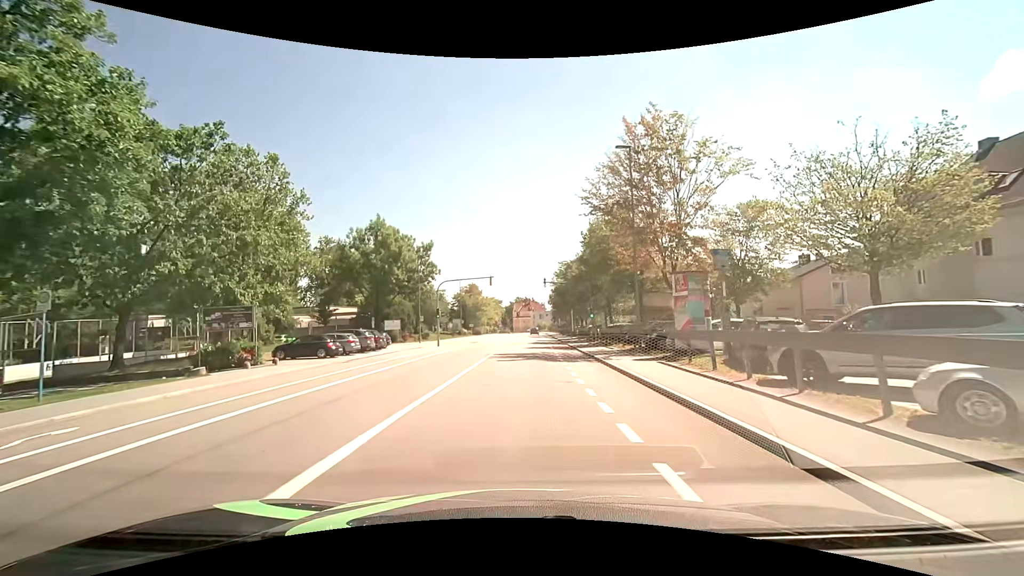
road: tertiary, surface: asphalt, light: Day
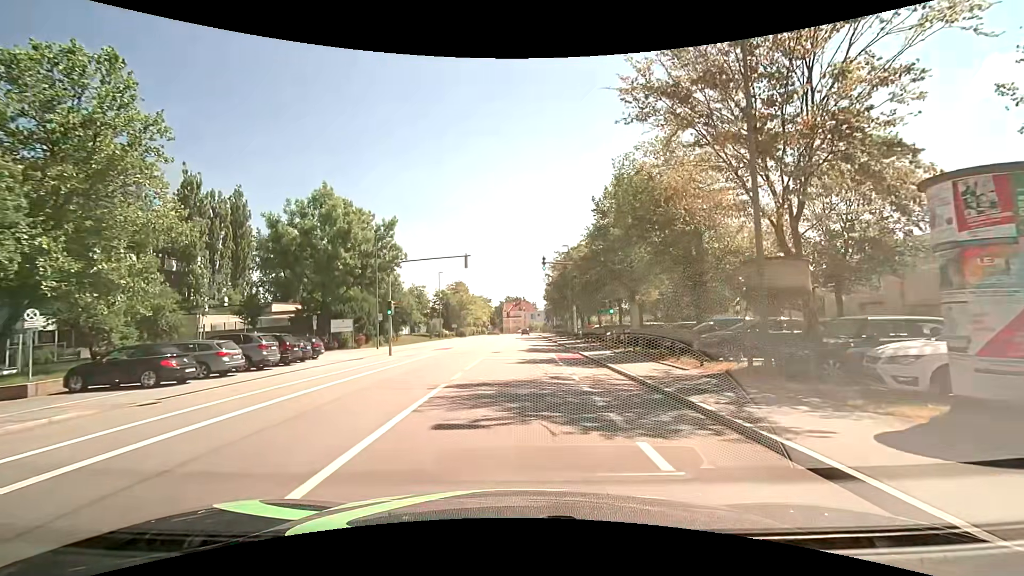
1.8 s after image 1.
(+0.2, +13.4) m; +1°
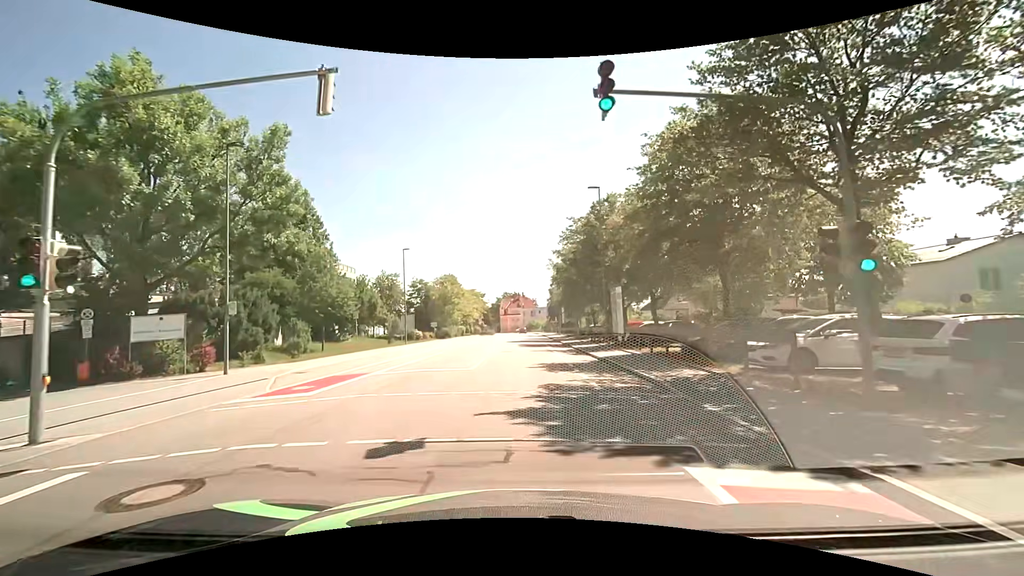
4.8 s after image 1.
(+0.1, +22.3) m; +1°
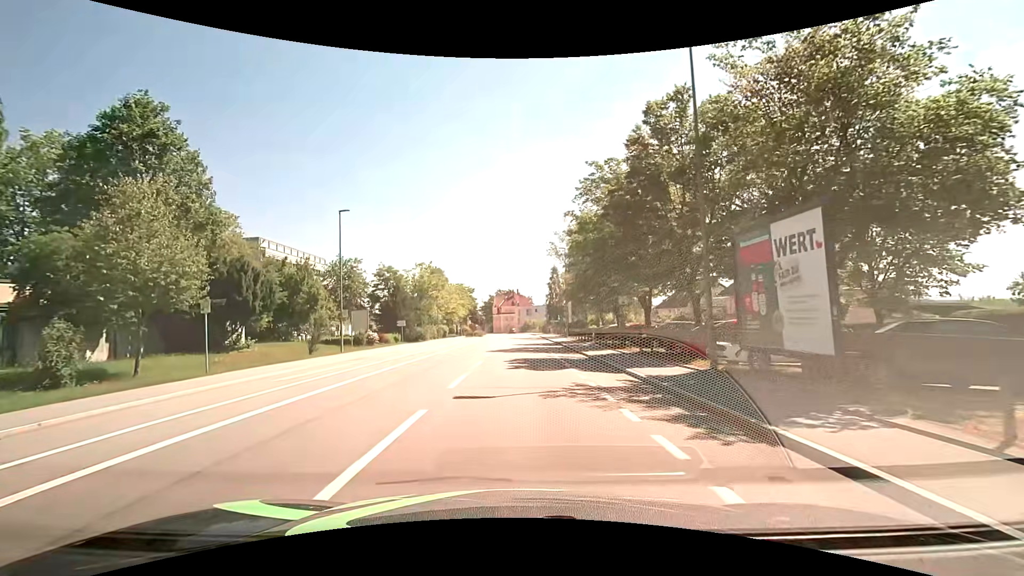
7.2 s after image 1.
(-0.1, +17.8) m; -1°
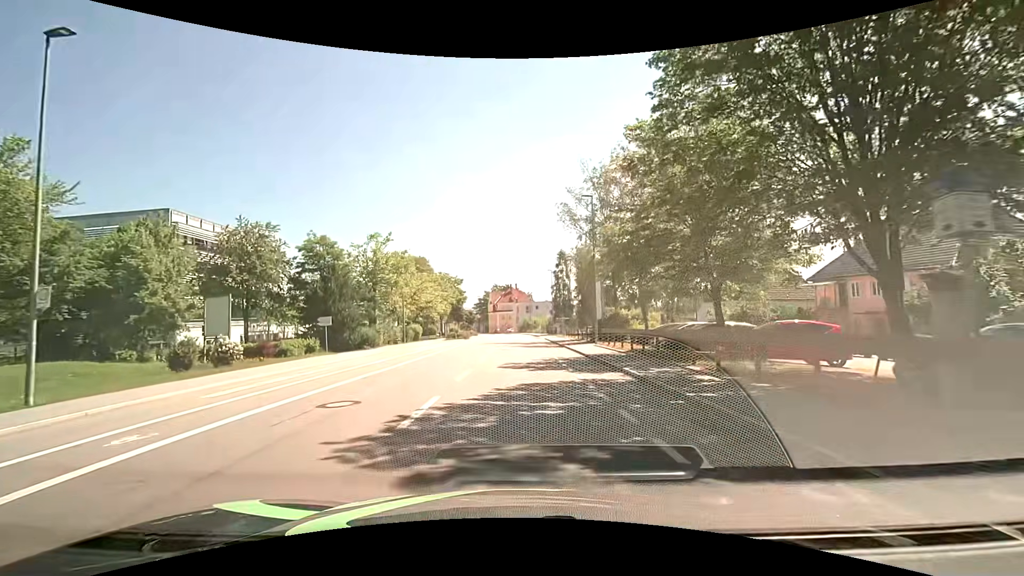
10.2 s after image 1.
(+0.4, +22.5) m; 0°
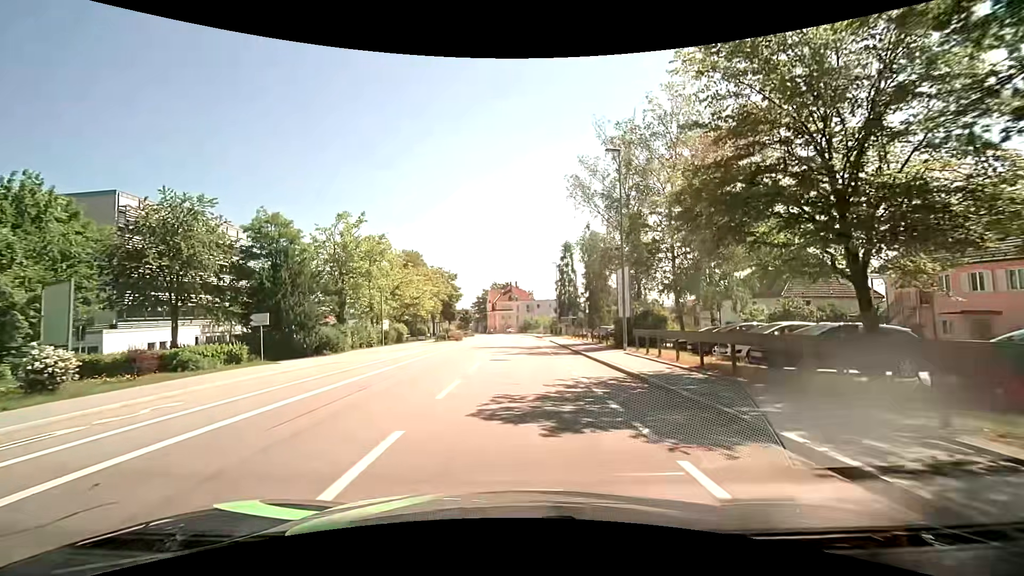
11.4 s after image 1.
(0.0, +9.0) m; 0°
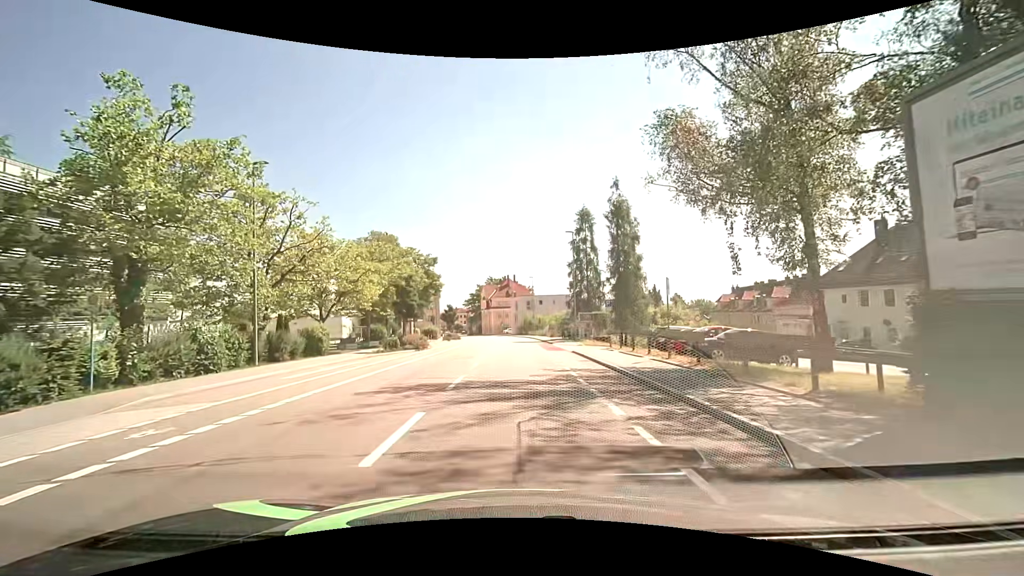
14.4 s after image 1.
(+0.2, +22.6) m; +1°
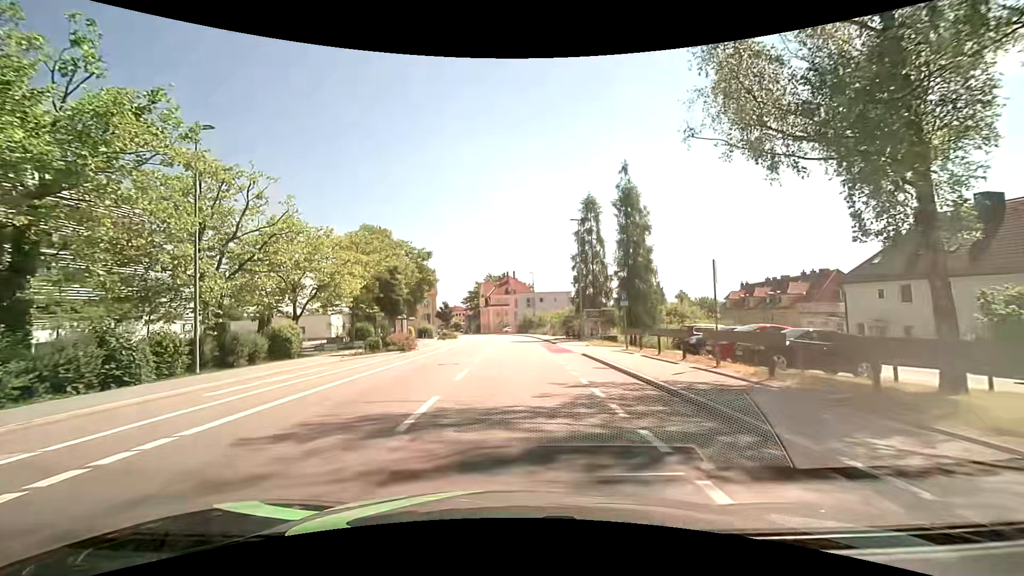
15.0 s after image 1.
(0.0, +4.5) m; -1°
(0, +10) (0, +20) (0, +30) (0, +40) (0, +50) (0, +60) (-1, +70) (-1, +80) (-2, +90) (-4, +100) m
